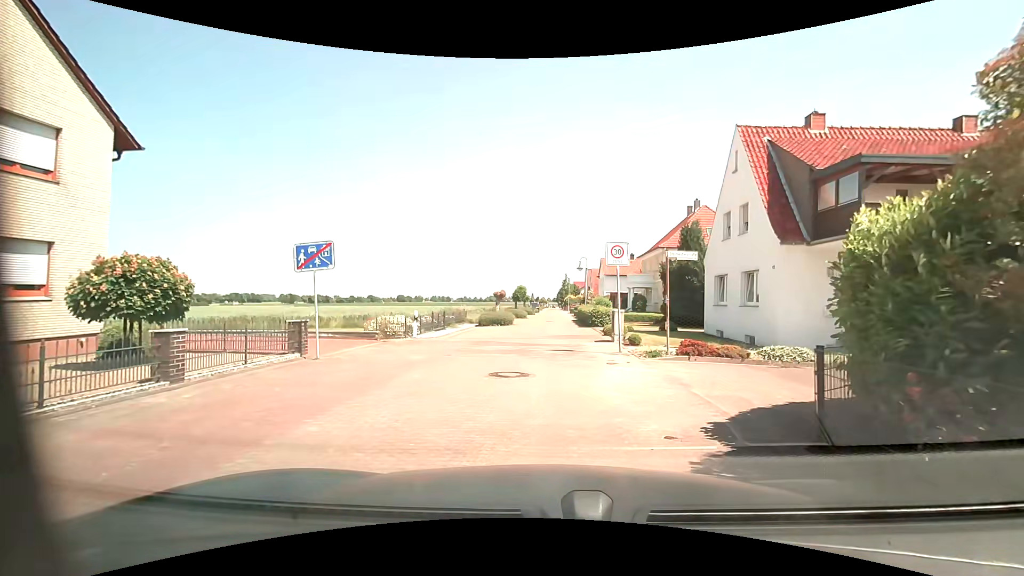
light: Day
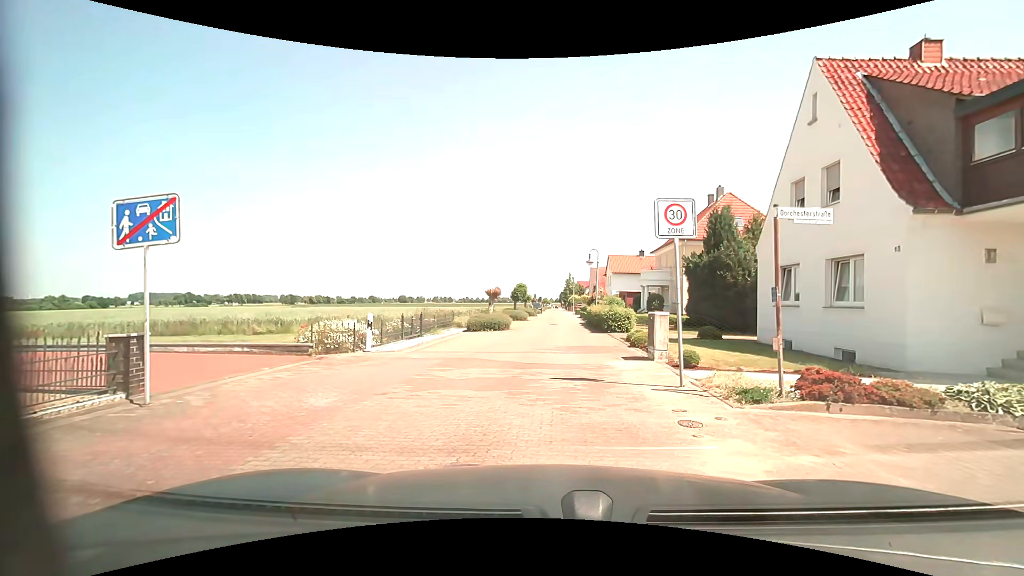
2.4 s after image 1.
(0.0, +5.7) m; 0°
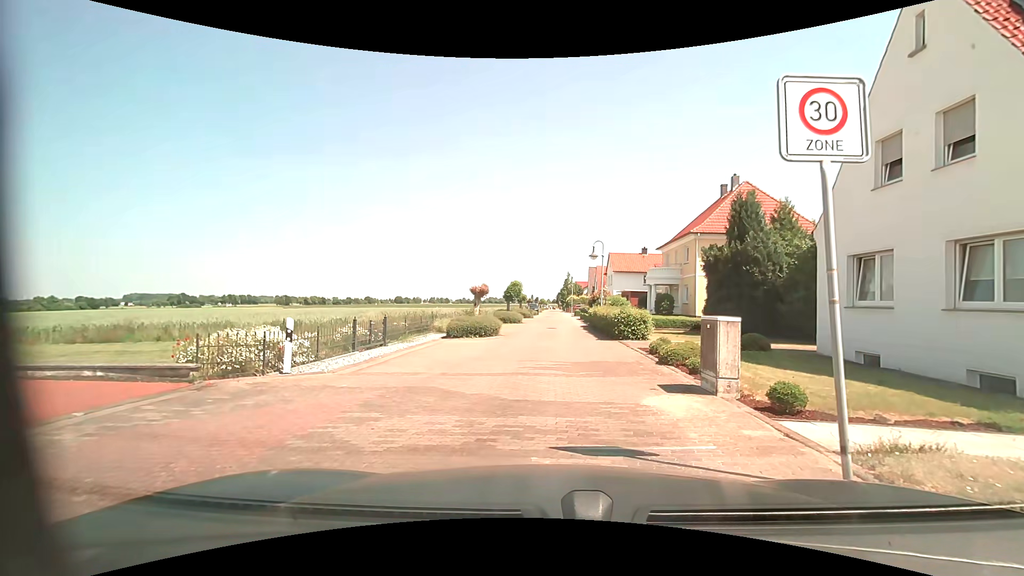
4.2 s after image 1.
(0.0, +4.4) m; +2°
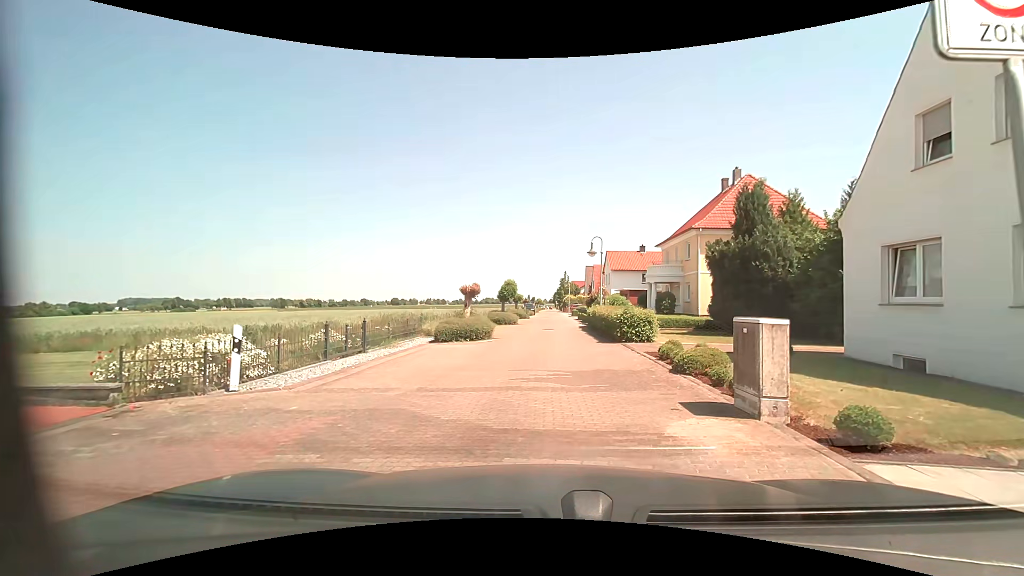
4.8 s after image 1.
(0.0, +1.6) m; 0°
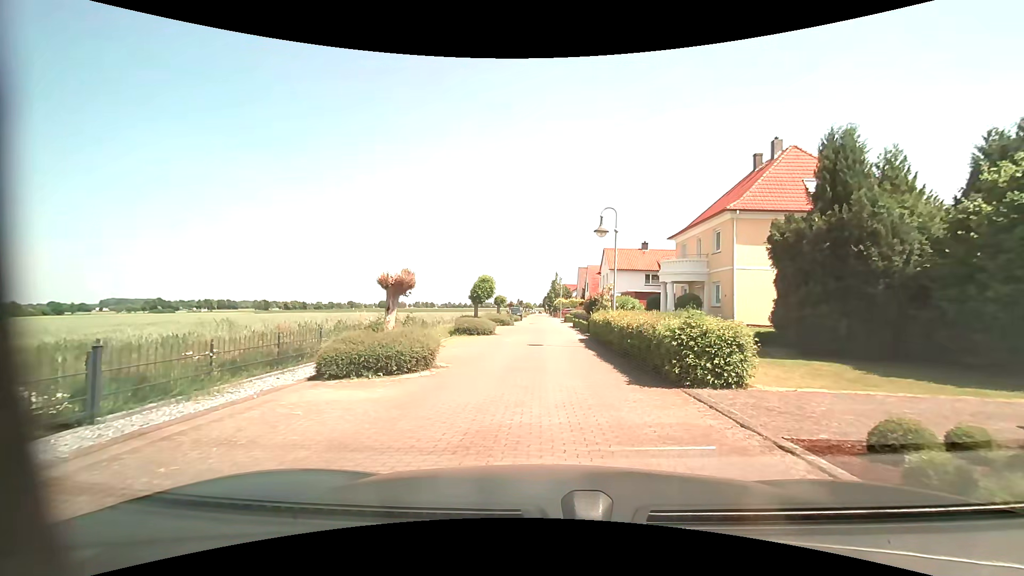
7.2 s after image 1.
(0.0, +9.0) m; +1°
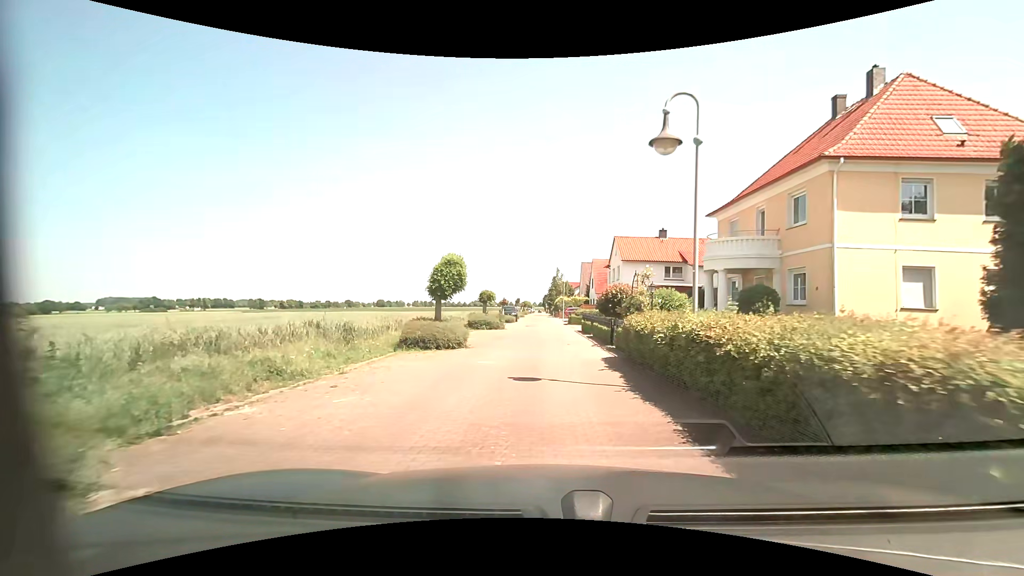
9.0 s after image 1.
(-0.1, +9.5) m; -1°
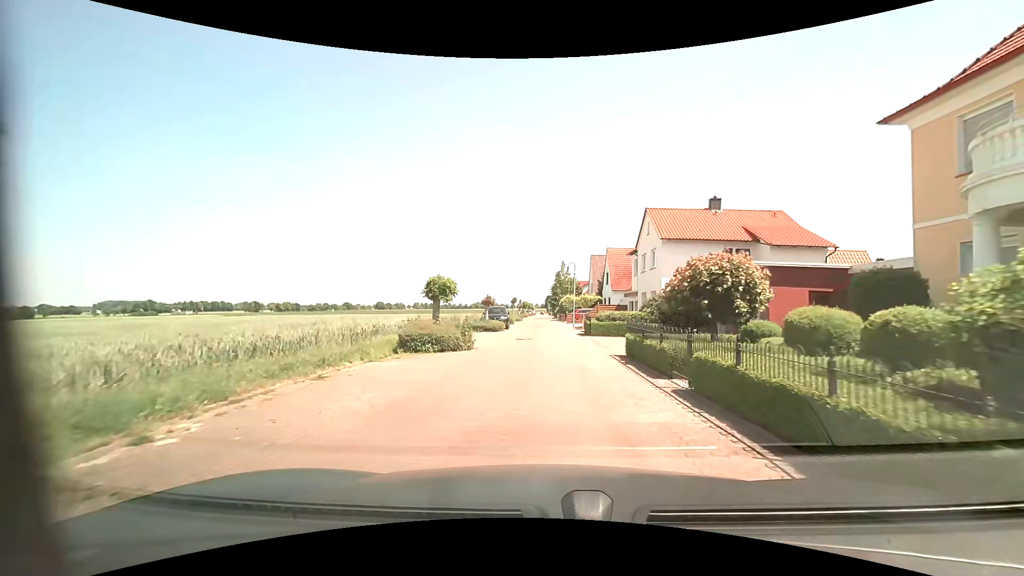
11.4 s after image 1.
(0.0, +15.2) m; 0°
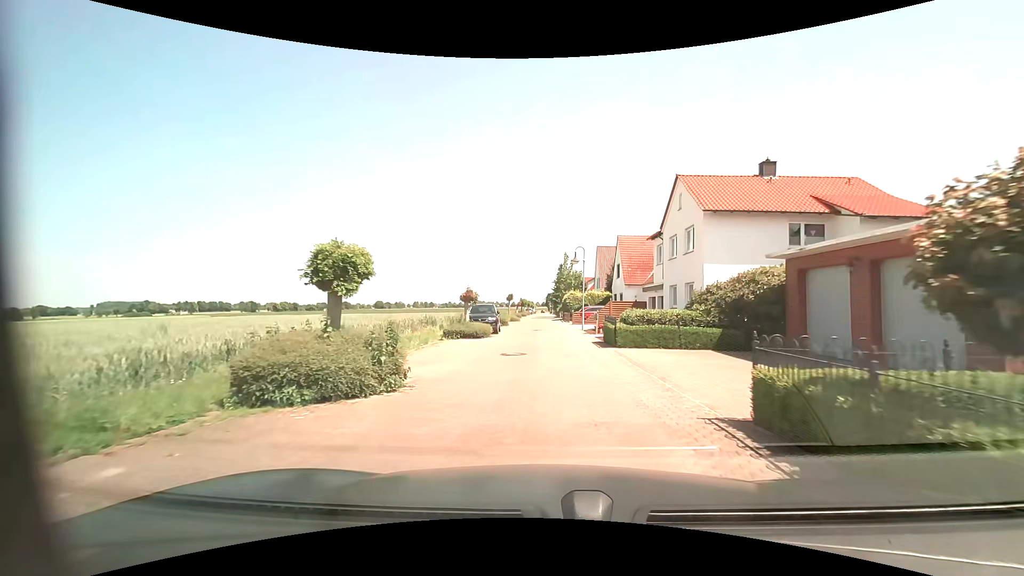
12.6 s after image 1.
(0.0, +8.5) m; 0°
(0, +10) (0, +20) (0, +30) (0, +40) (0, +50) (0, +60) (0, +70) (0, +80) (0, +90) (0, +100) m
